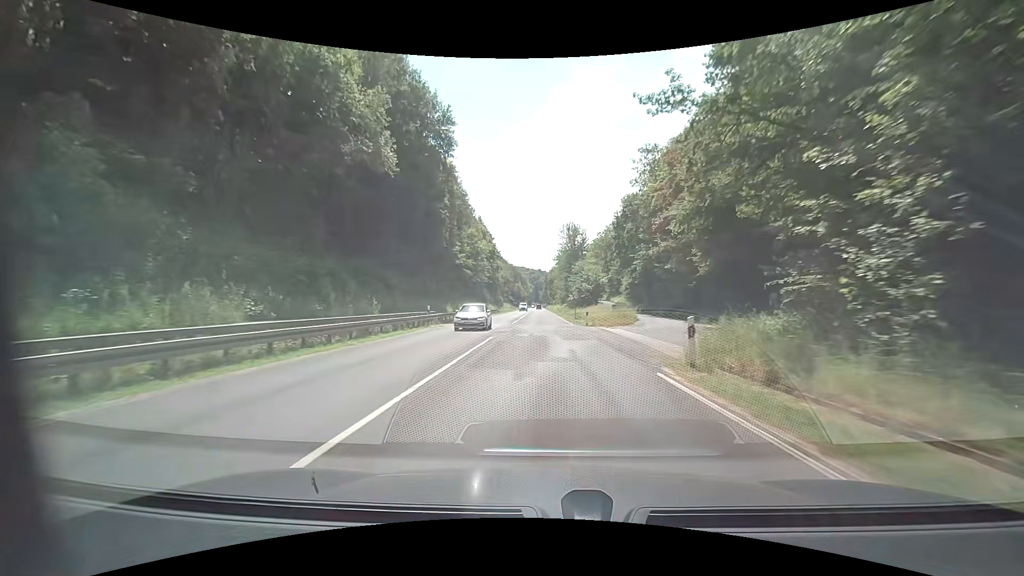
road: secondary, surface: asphalt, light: Day
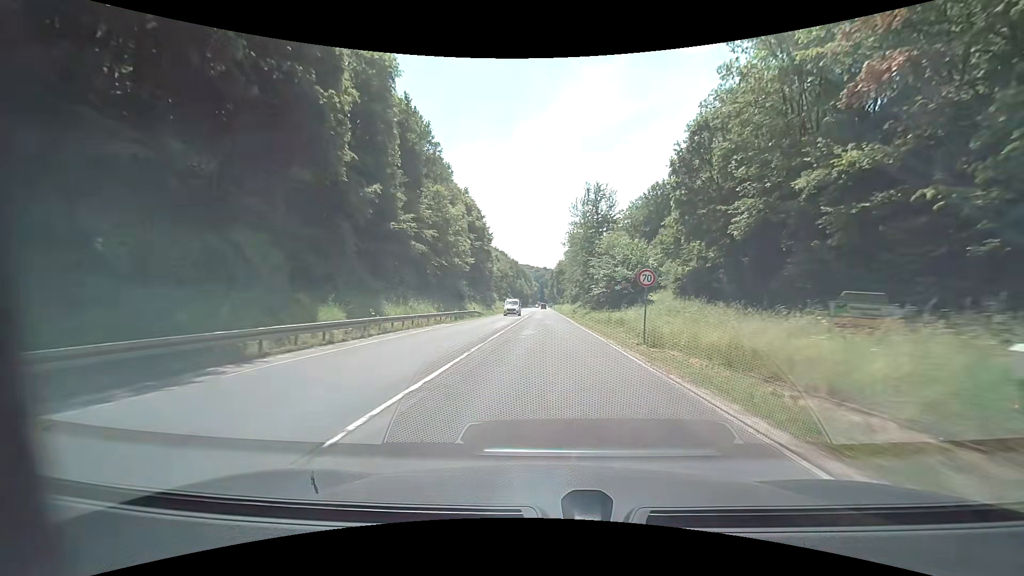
(-0.2, +31.4) m; -1°
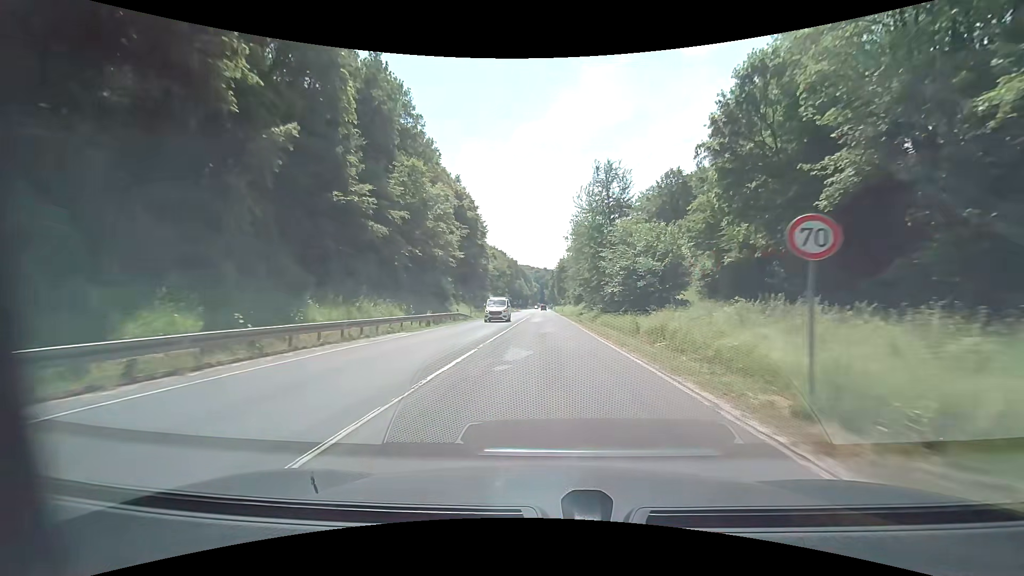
(0.0, +10.4) m; -1°
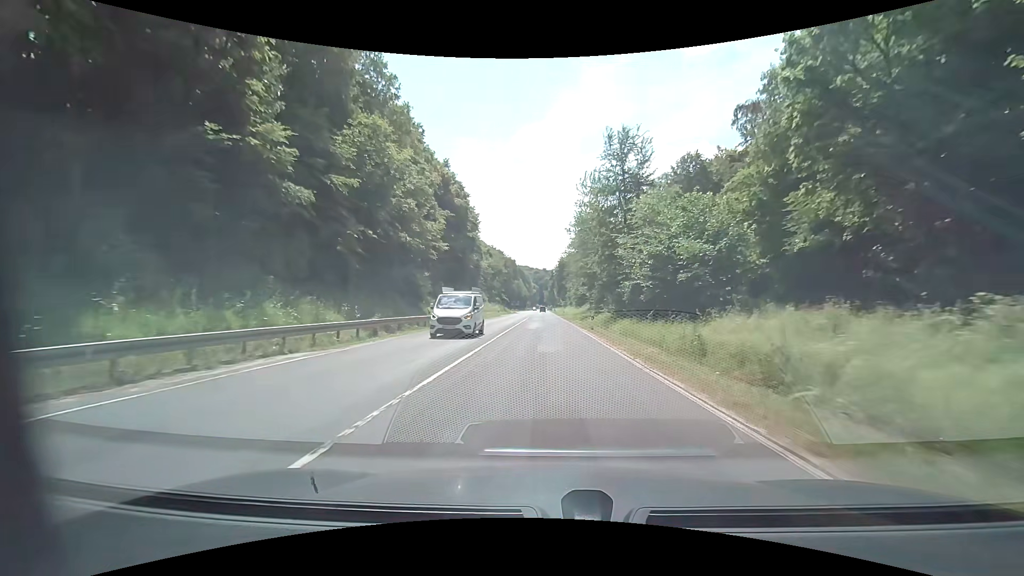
(+0.2, +10.4) m; +1°
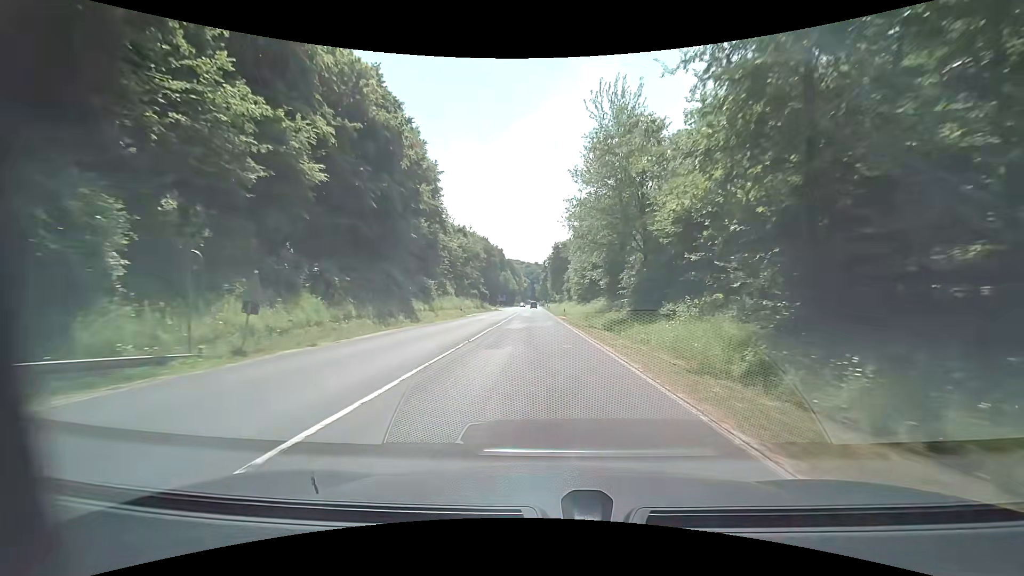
(-0.1, +30.1) m; 0°
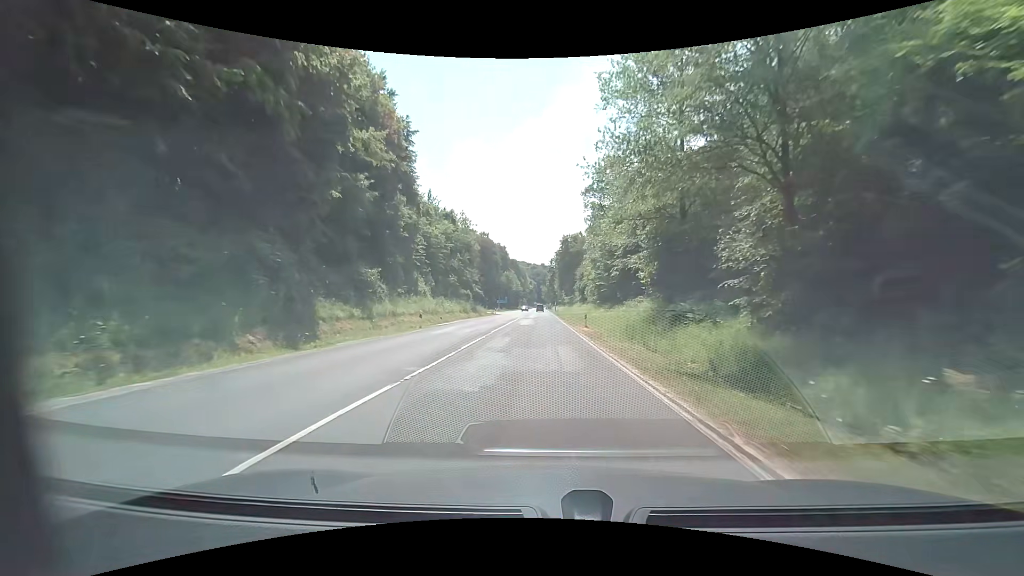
(-0.1, +18.8) m; -1°
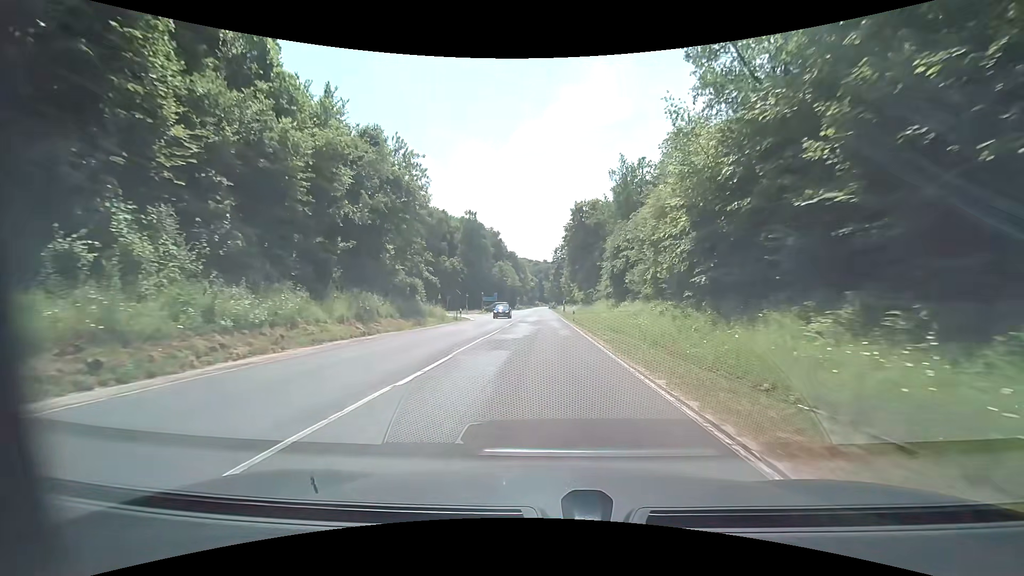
(-0.3, +36.7) m; 0°
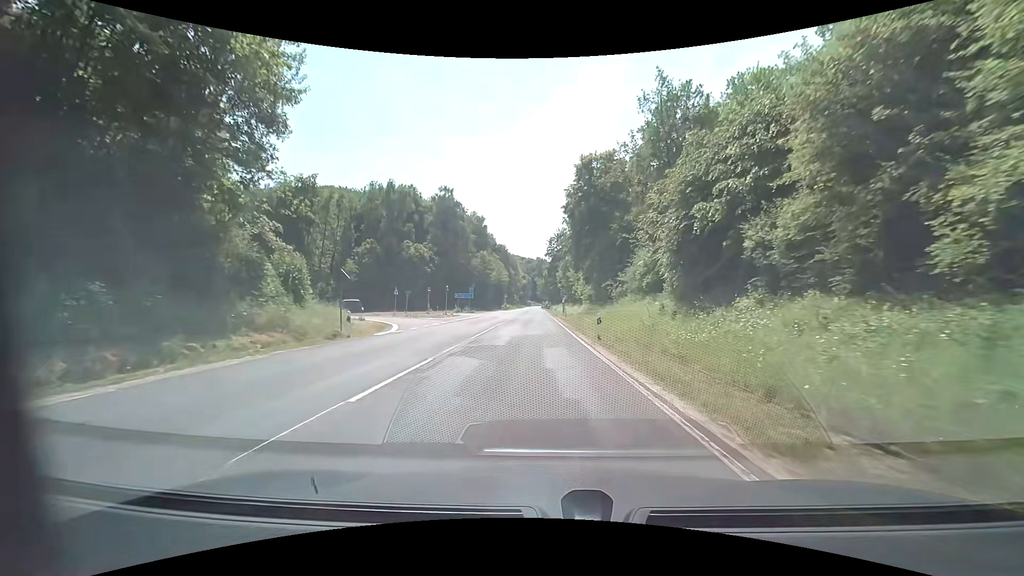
(0.0, +24.8) m; 0°
(0, +10) (0, +20) (0, +30) (0, +40) (-1, +50) (-2, +60) (-9, +67) (-18, +69) (-28, +68) (-38, +66) m
